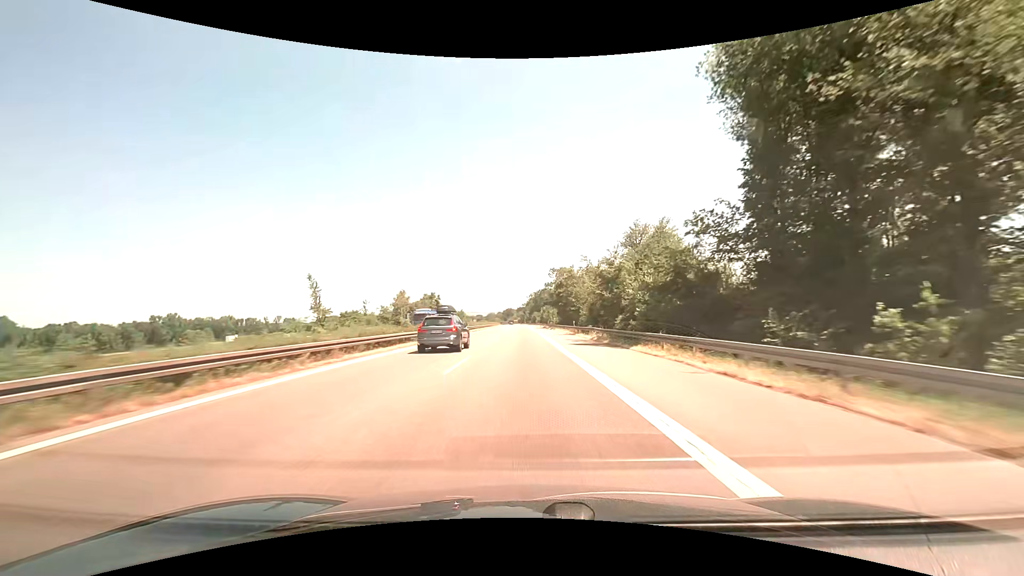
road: motorway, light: Day
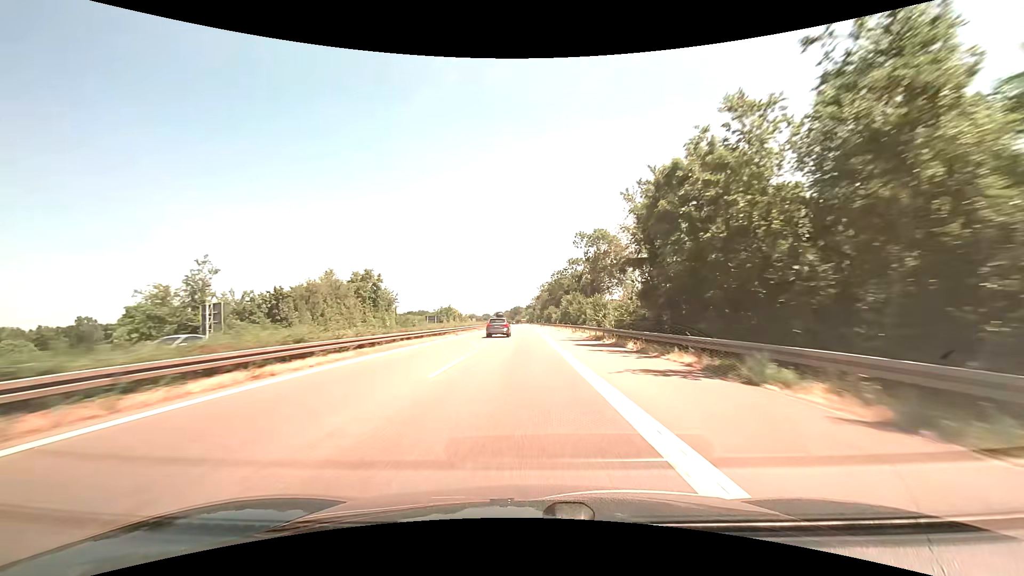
(-0.7, +72.7) m; -1°
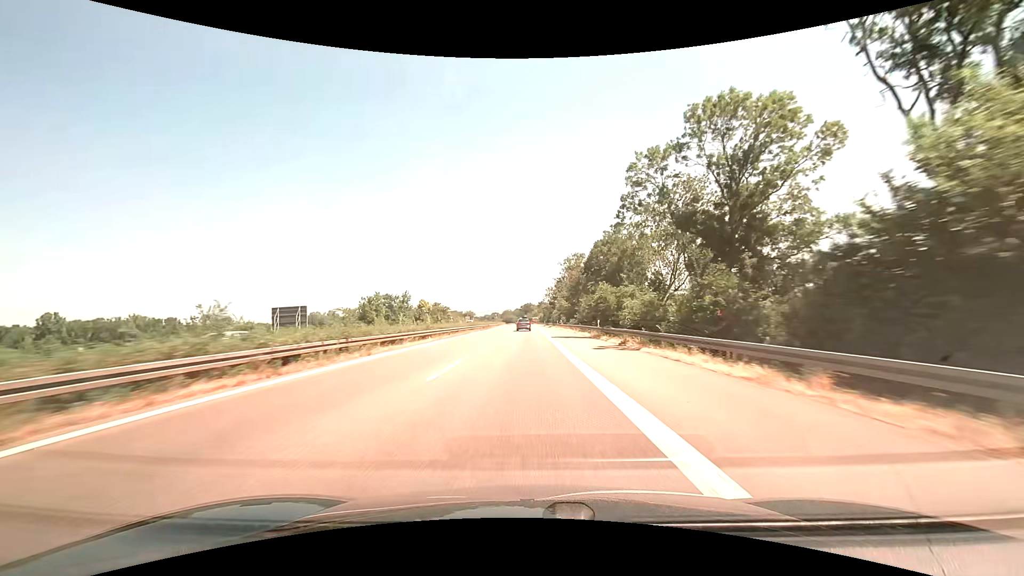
(-0.8, +90.8) m; -1°
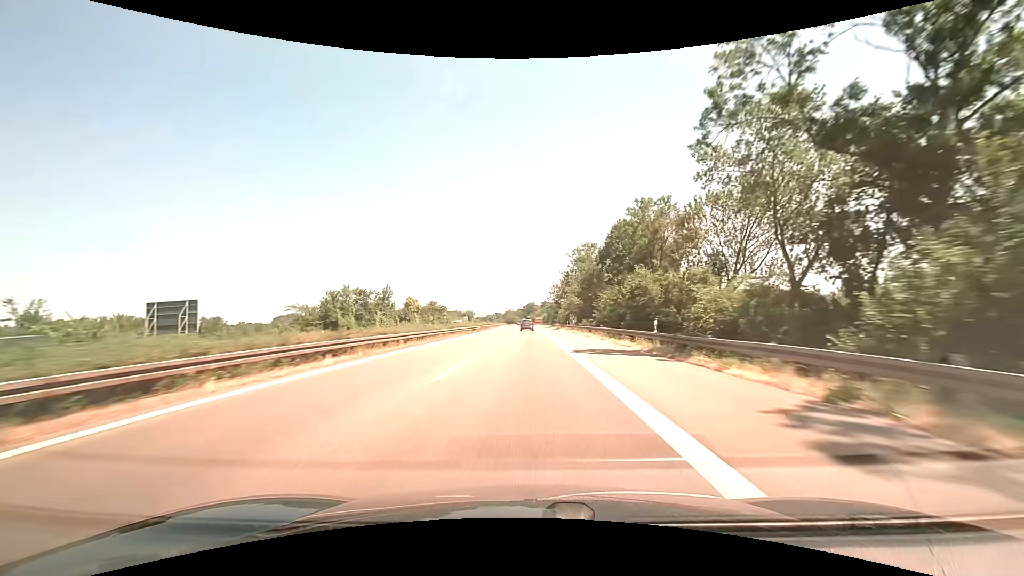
(-0.1, +18.2) m; 0°
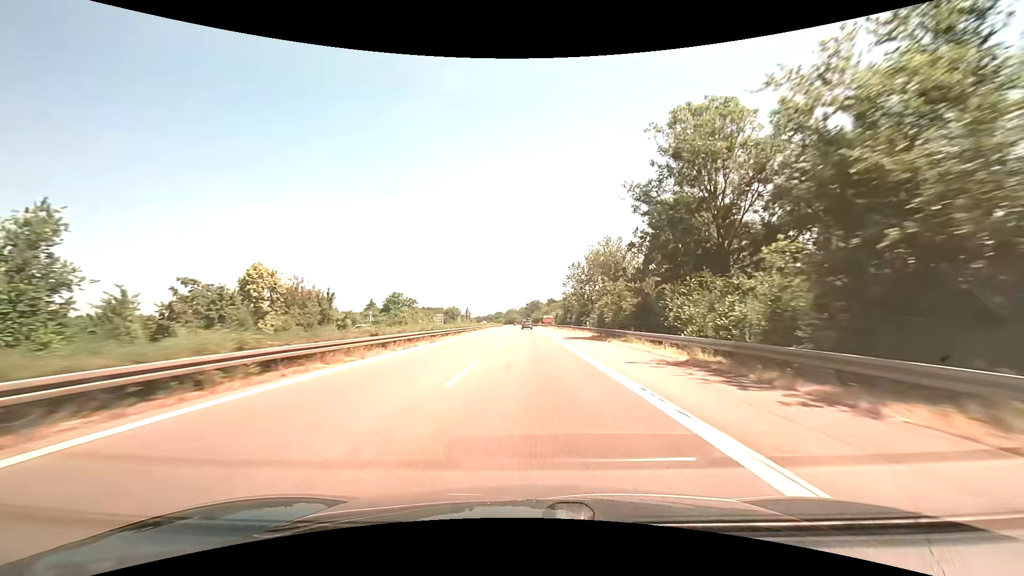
(-0.6, +73.2) m; -1°
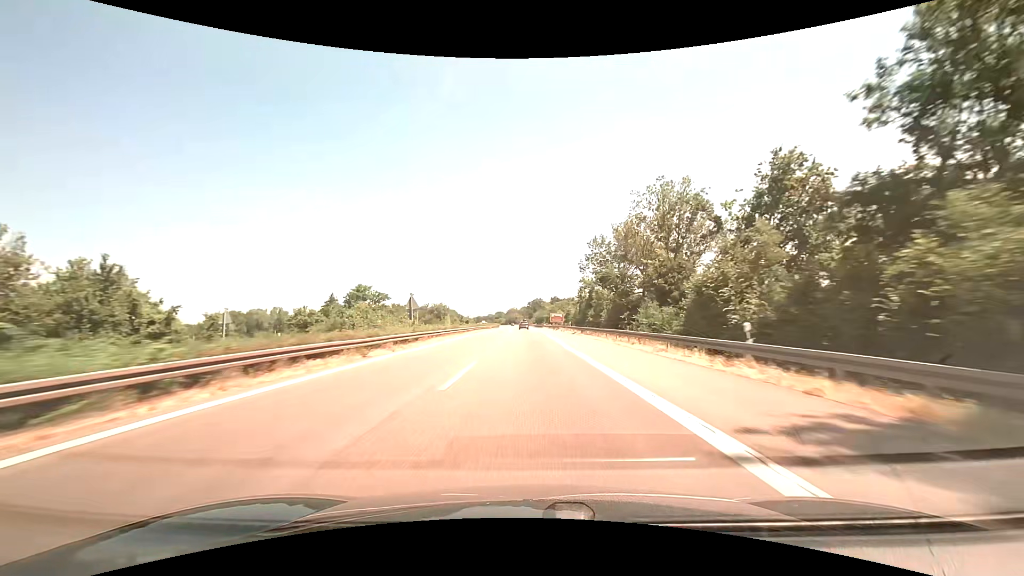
(0.0, +36.8) m; 0°
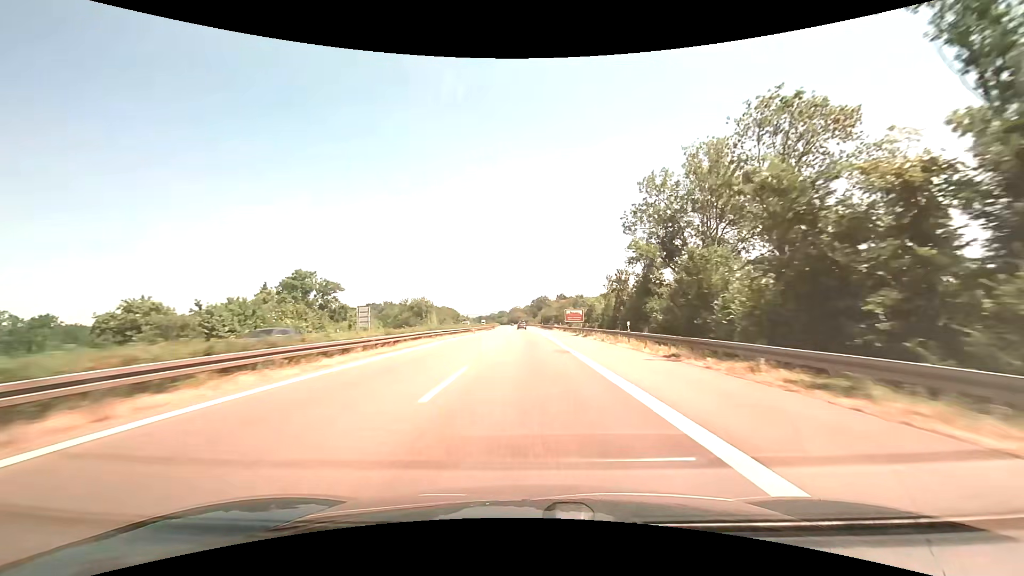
(-0.1, +37.0) m; 0°
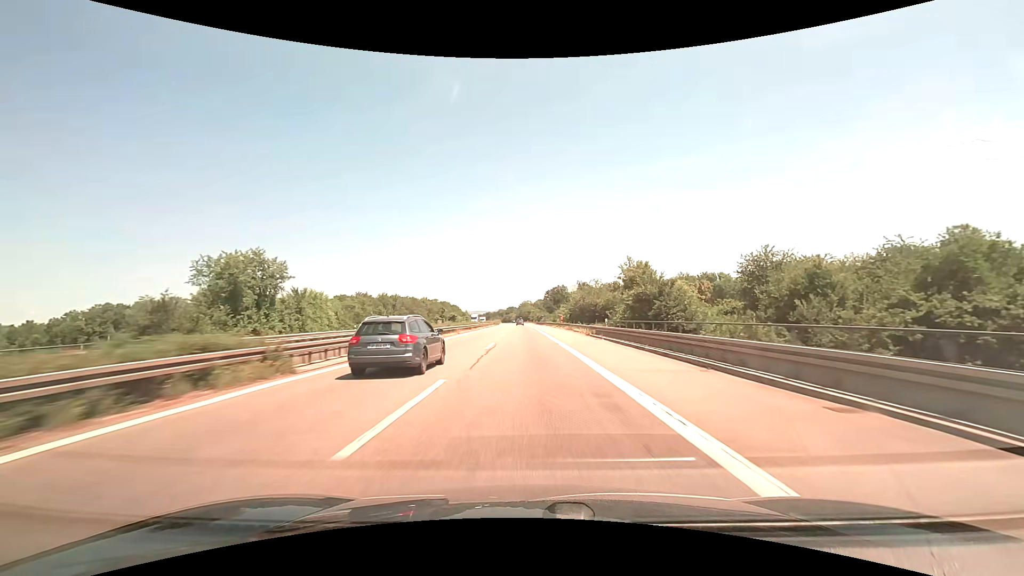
(-1.2, +93.4) m; -1°
(0, +10) (0, +20) (0, +30) (0, +40) (0, +50) (0, +60) (0, +70) (0, +80) (-1, +90) (-1, +100) m
